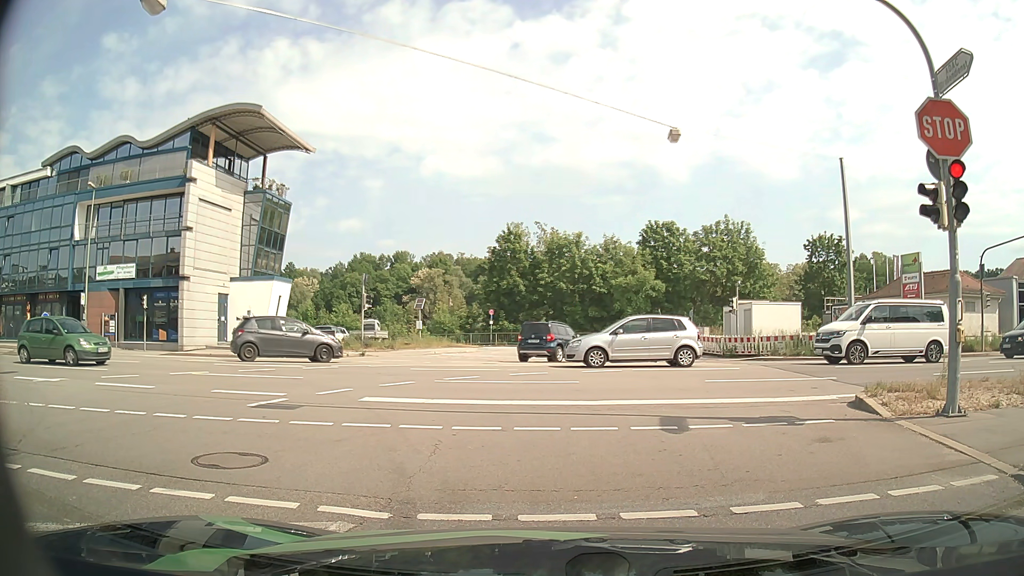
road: tertiary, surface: asphalt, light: Day
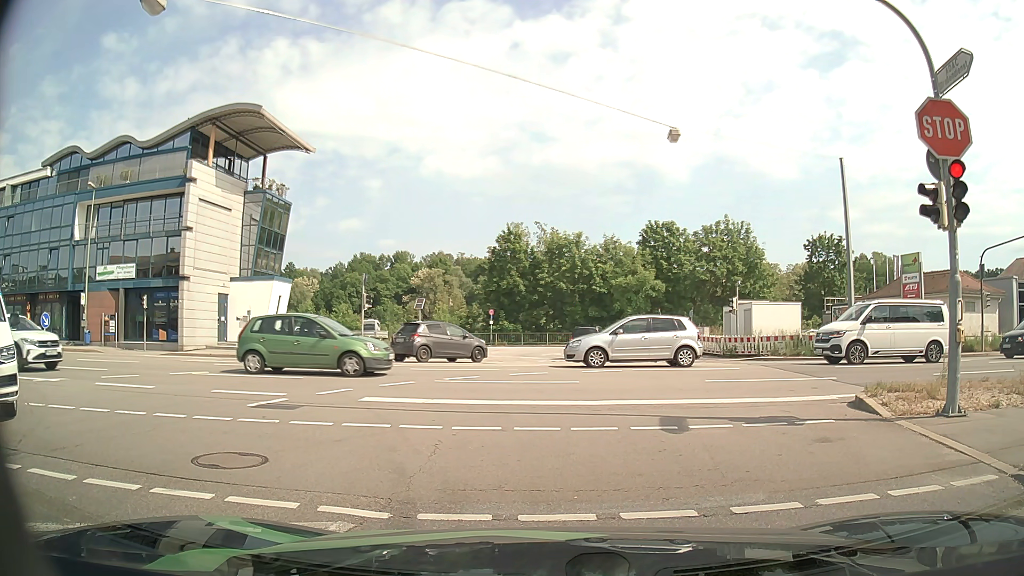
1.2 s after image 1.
(0.0, 0.0) m; 0°
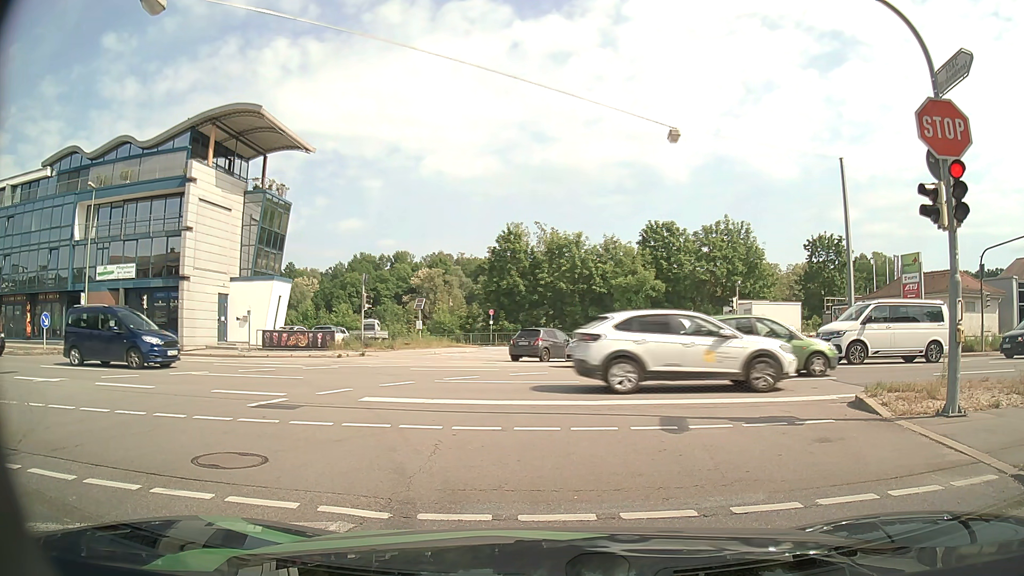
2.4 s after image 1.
(0.0, 0.0) m; 0°
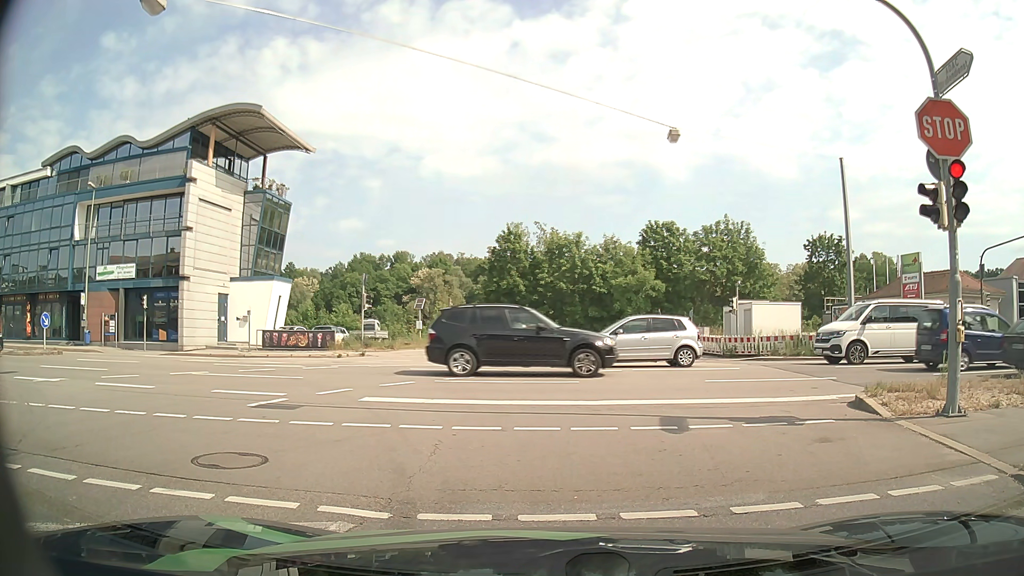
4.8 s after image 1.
(0.0, 0.0) m; 0°
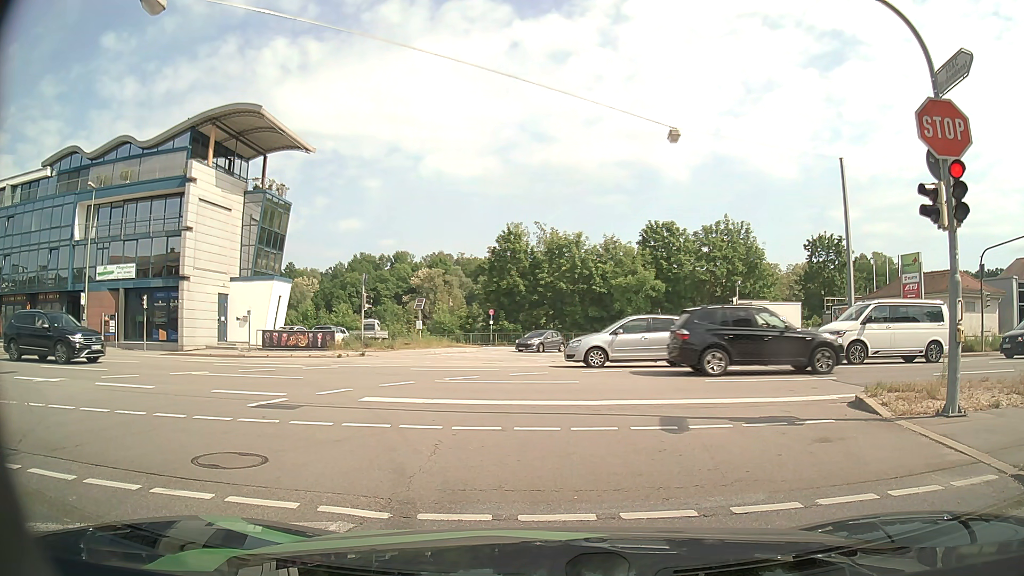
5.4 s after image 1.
(0.0, 0.0) m; 0°
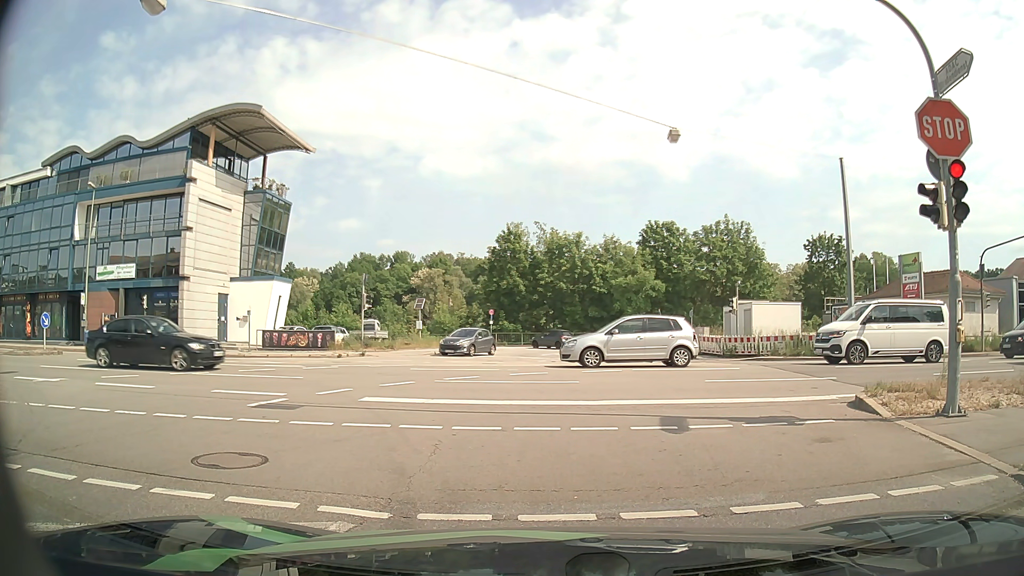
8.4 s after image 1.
(0.0, 0.0) m; 0°
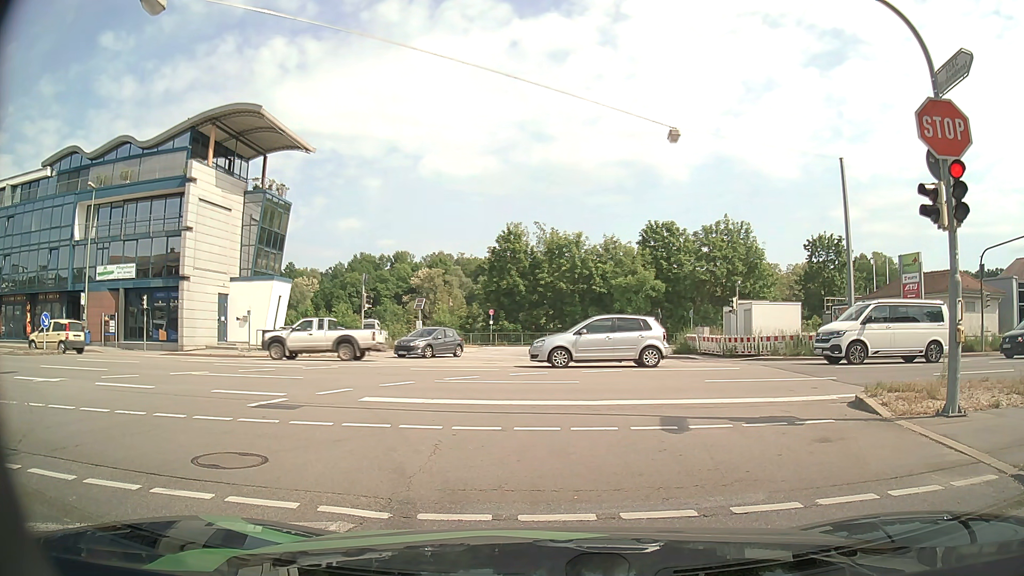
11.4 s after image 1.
(0.0, 0.0) m; 0°
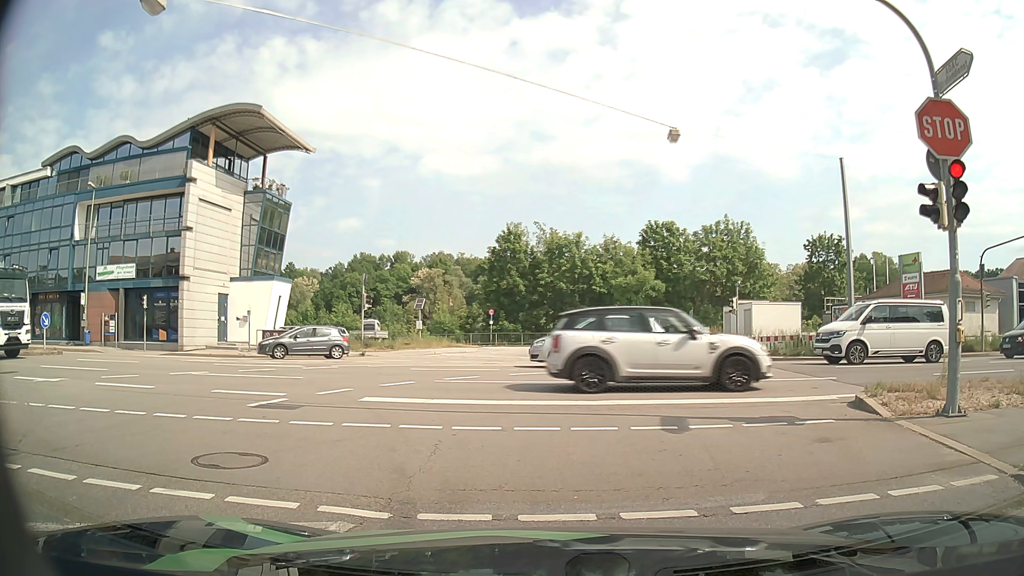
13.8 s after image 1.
(0.0, 0.0) m; 0°
(-1, +10) (-5, +19) (-12, +26) (-22, +28) (-32, +28) (-42, +27) (-52, +27) (-62, +27) (-72, +27) (-82, +27) m
